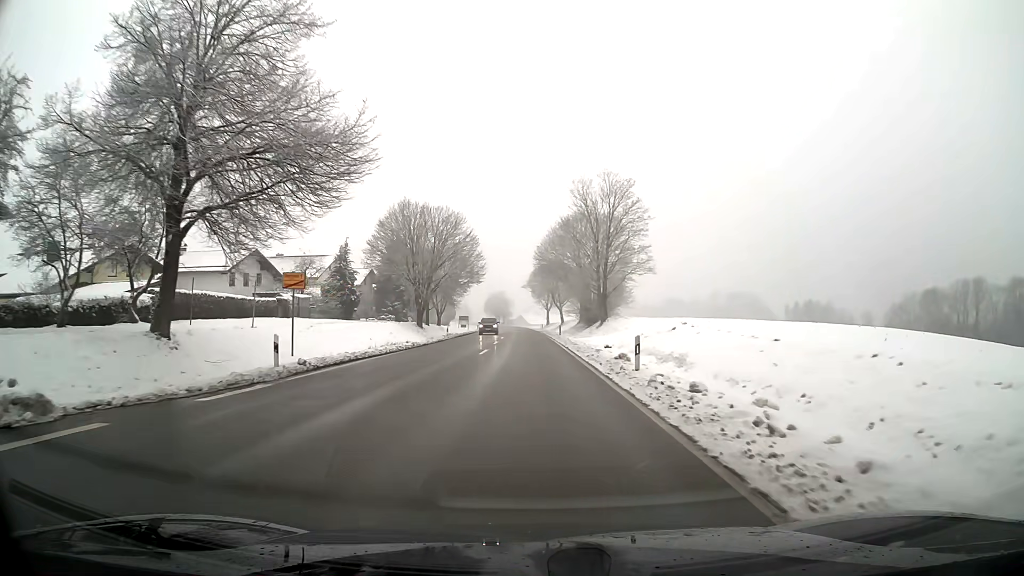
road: primary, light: Day
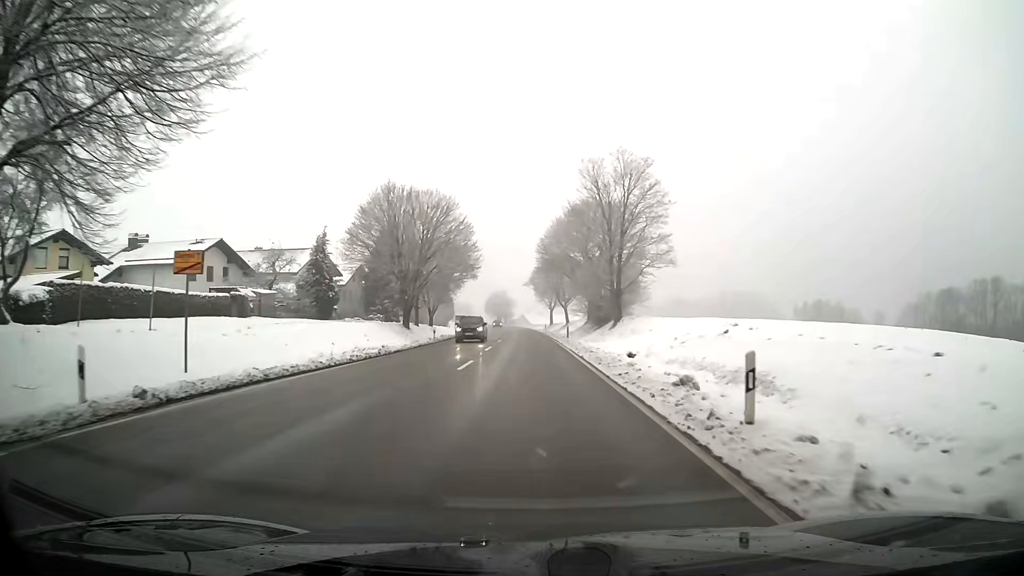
(0.0, +8.4) m; 0°
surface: asphalt
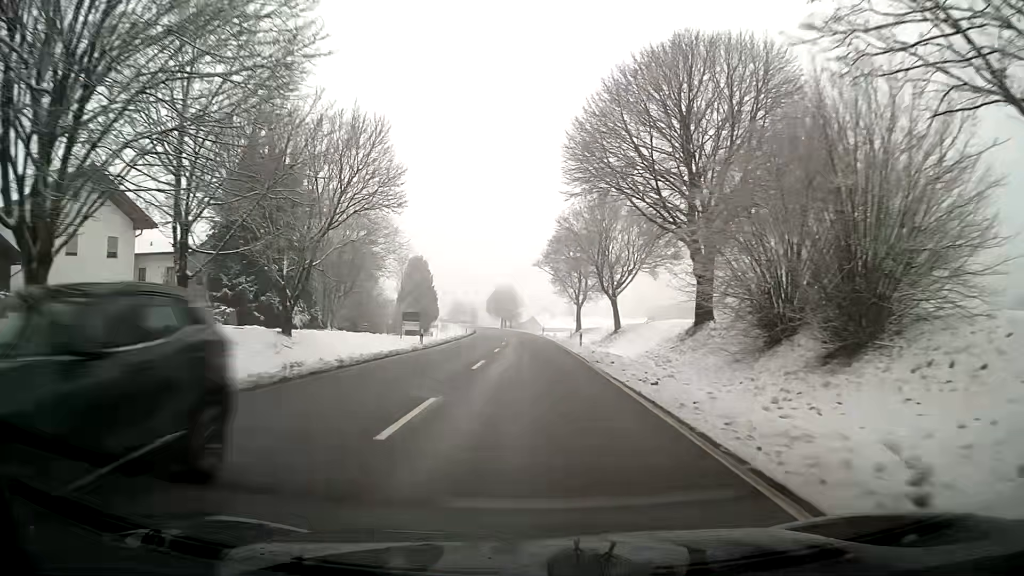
(-0.5, +47.8) m; -1°
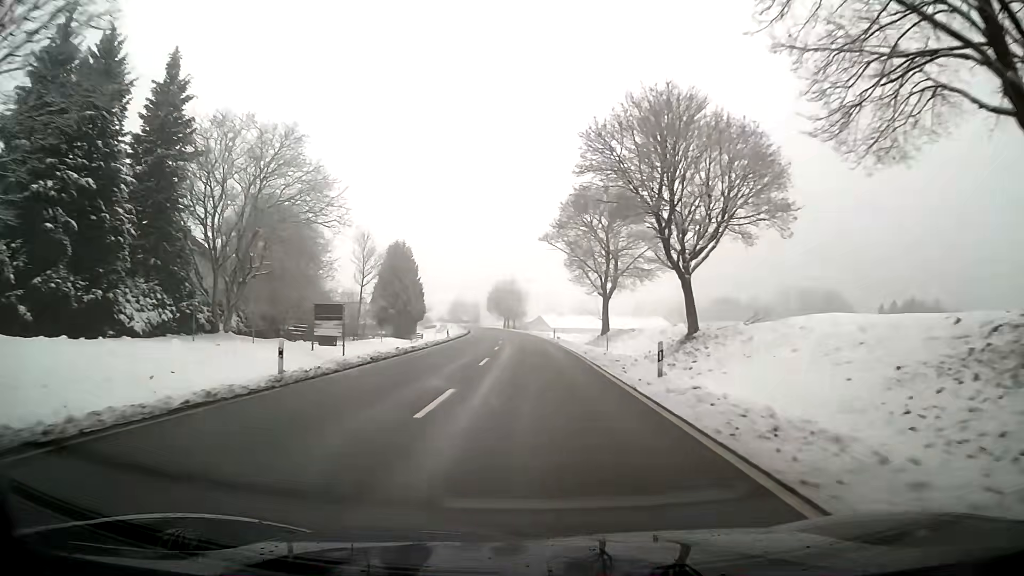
(0.0, +22.7) m; 0°
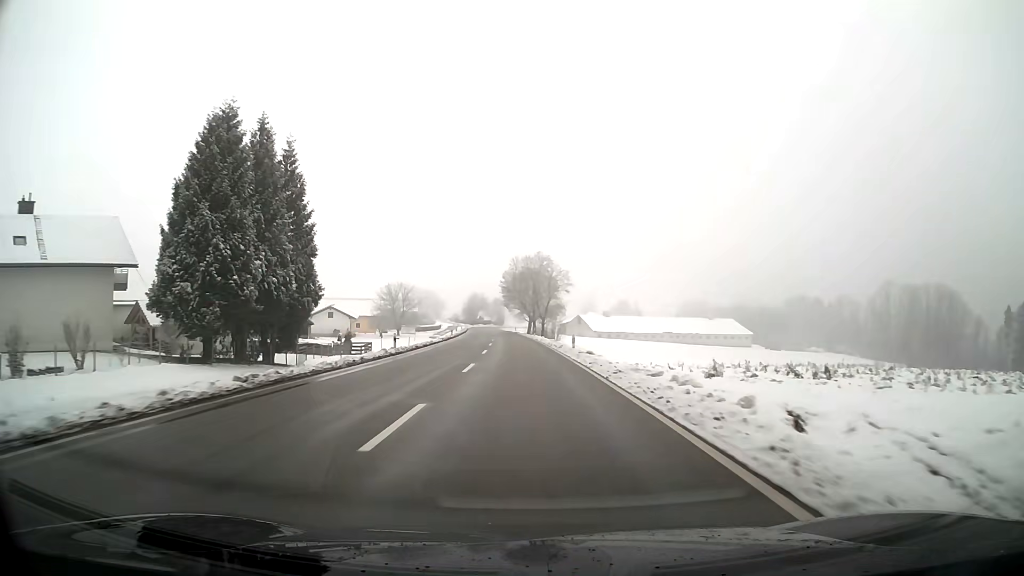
(-1.8, +64.2) m; -3°
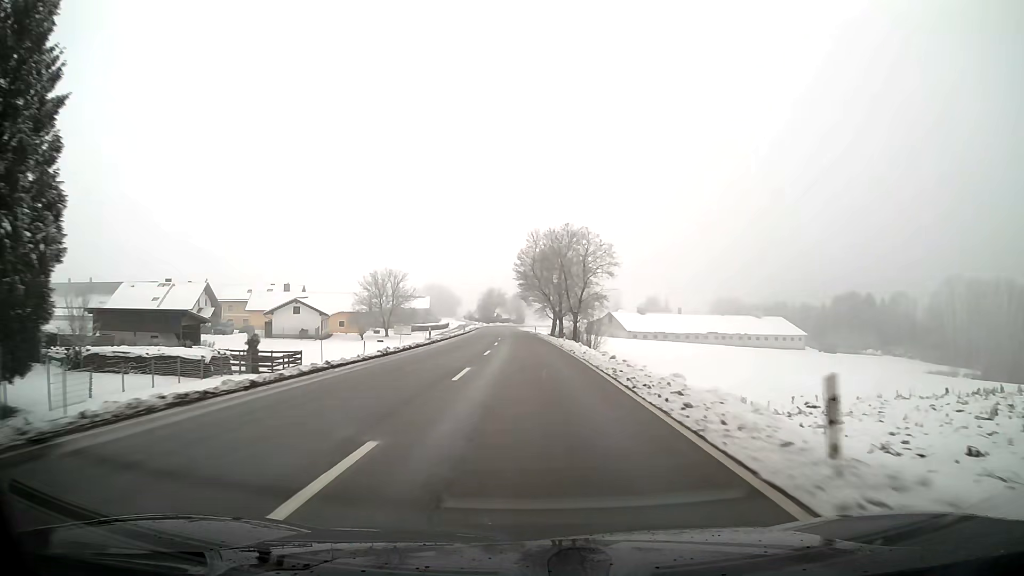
(-0.4, +28.4) m; -1°
